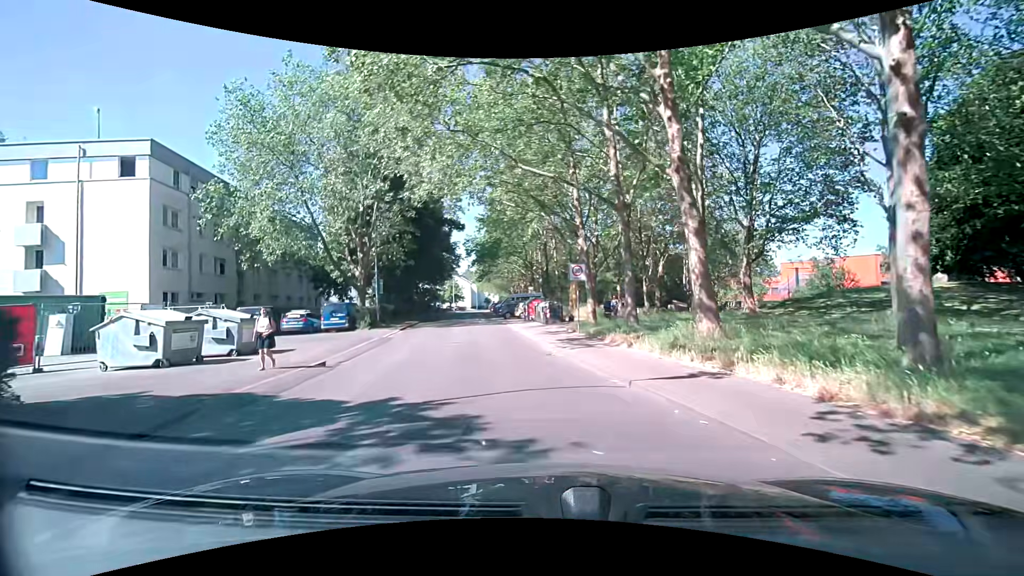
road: residential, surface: asphalt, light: Day
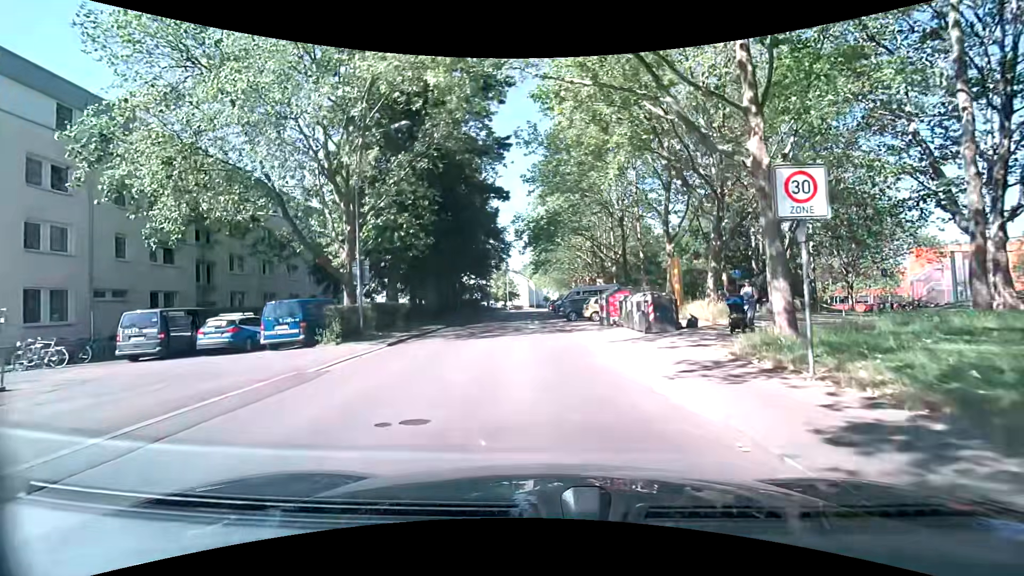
(-1.3, +14.2) m; -7°
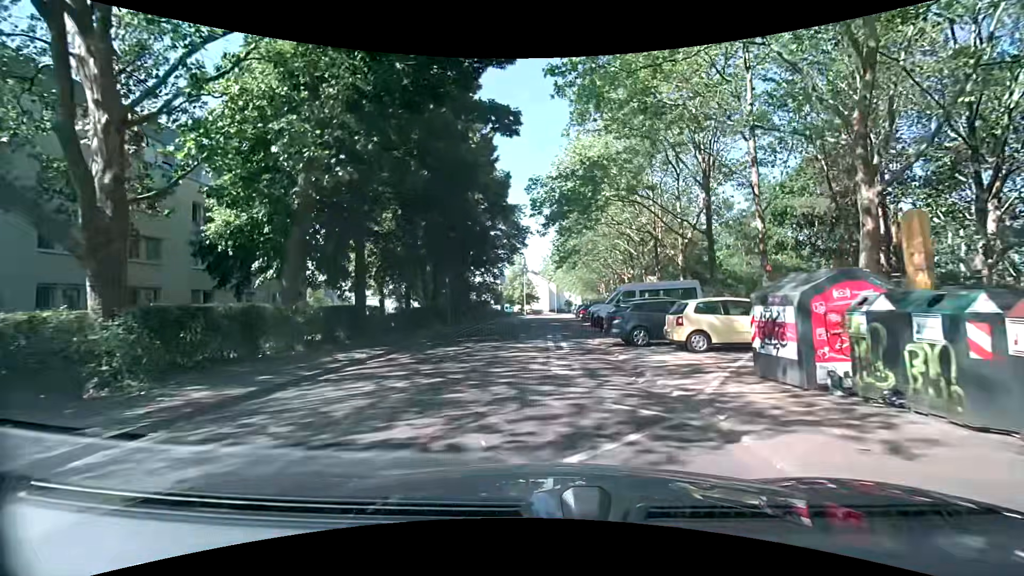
(-0.7, +15.8) m; -4°
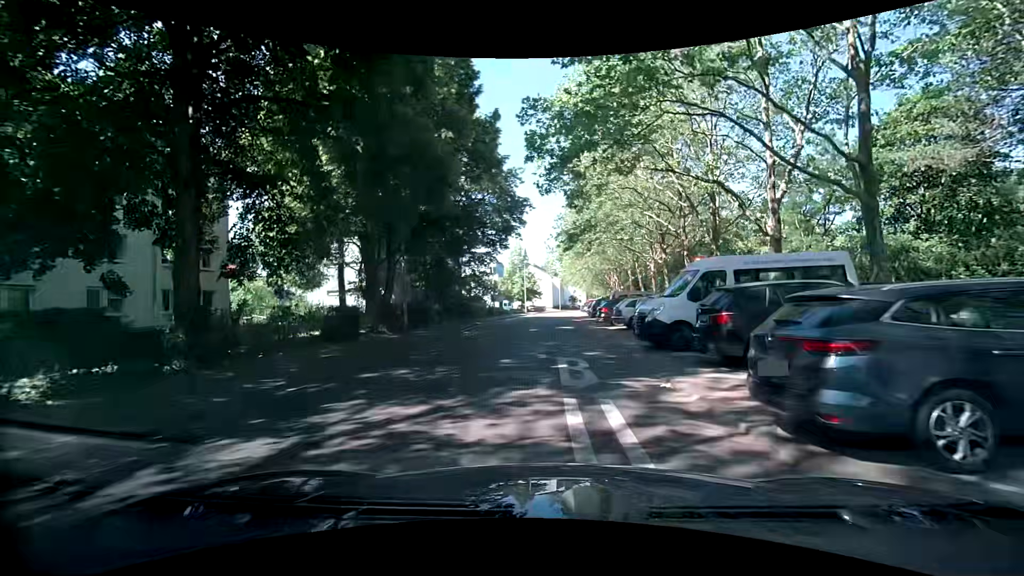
(+0.1, +11.8) m; +1°
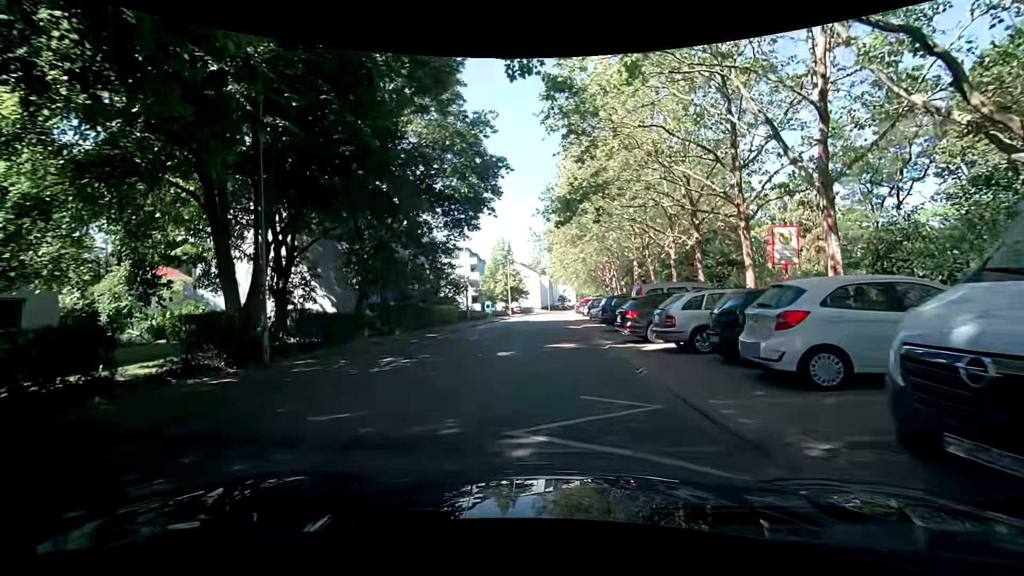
(+0.2, +11.0) m; 0°
(0, +10) (0, +20) (0, +30) (+1, +40) (+1, +50) (+1, +60) (+2, +70) (+3, +80) (+4, +90) (+5, +100) m
